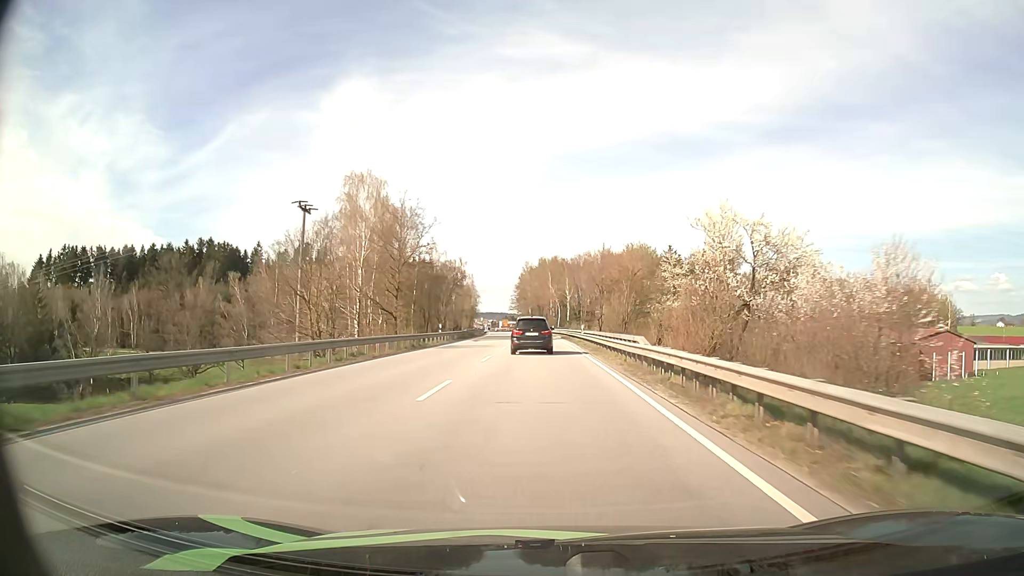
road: primary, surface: asphalt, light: Day
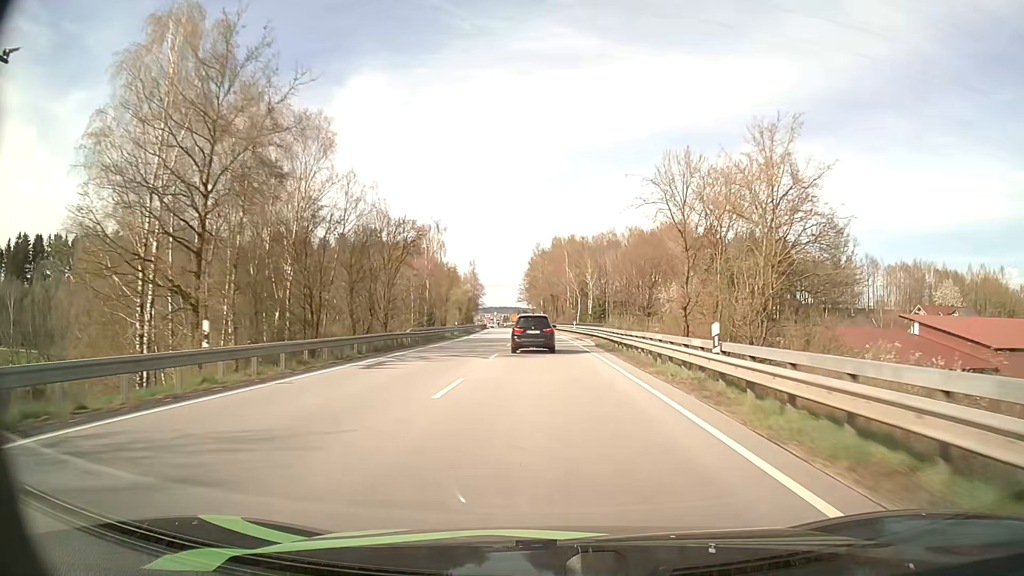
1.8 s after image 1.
(-0.3, +36.2) m; -1°
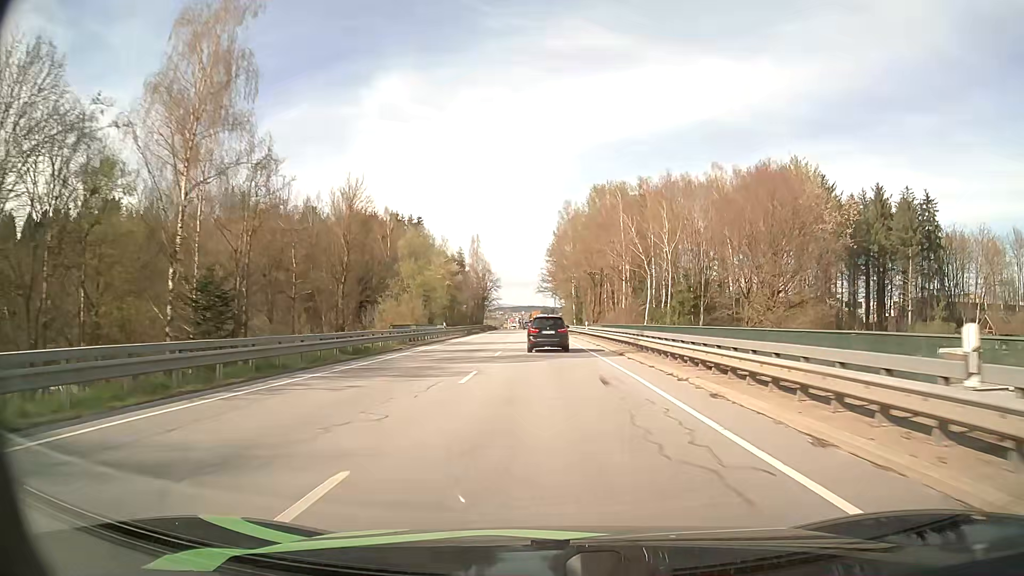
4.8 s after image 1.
(-0.9, +57.8) m; -2°
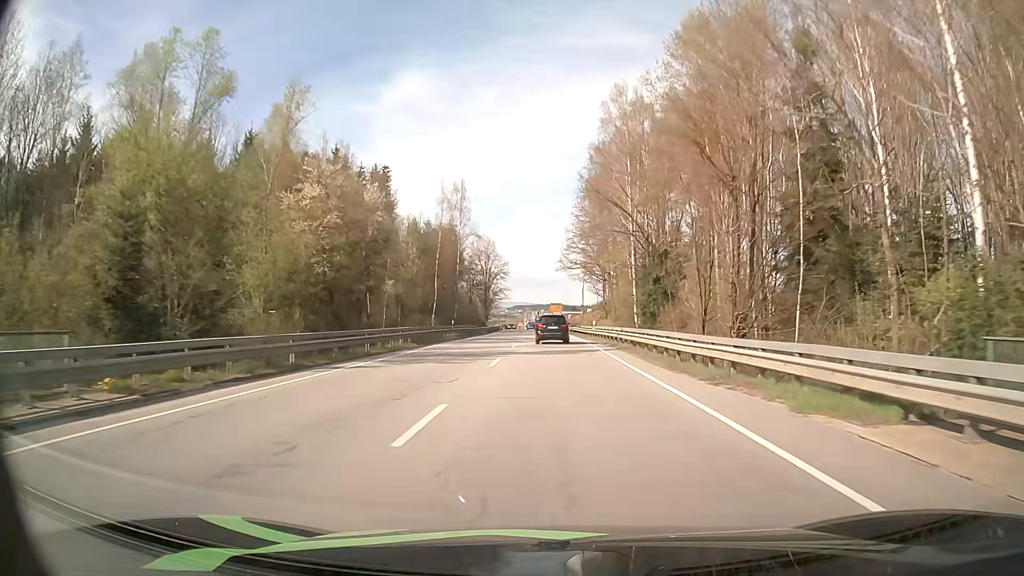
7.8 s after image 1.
(-1.1, +56.0) m; -2°
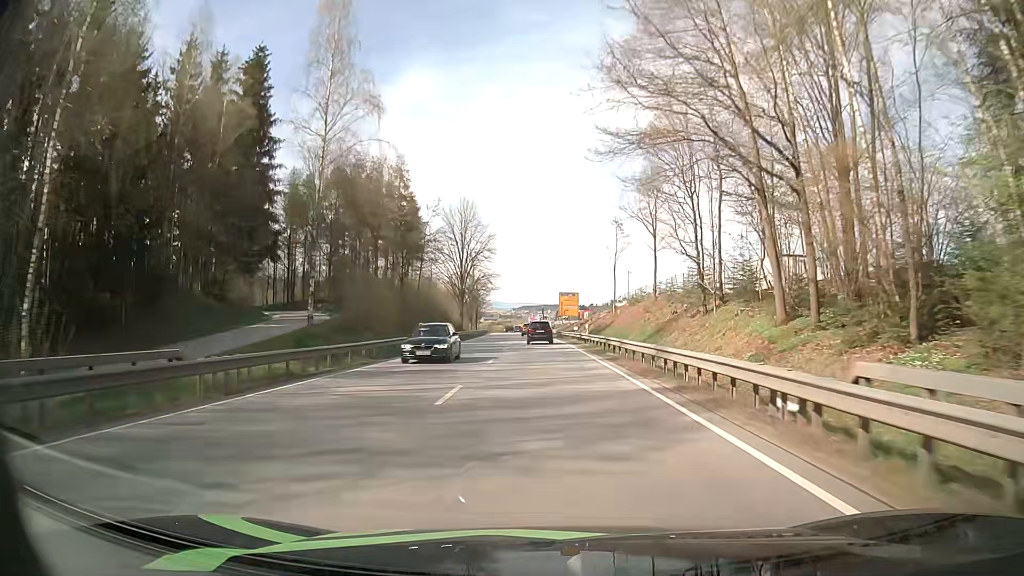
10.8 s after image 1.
(0.0, +56.5) m; 0°
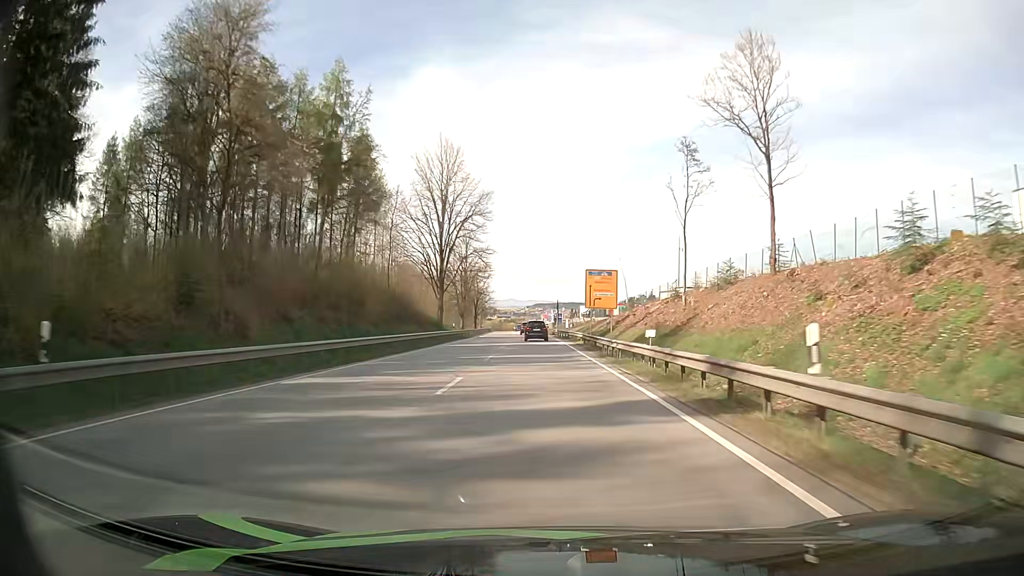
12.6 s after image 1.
(-0.4, +35.3) m; -1°
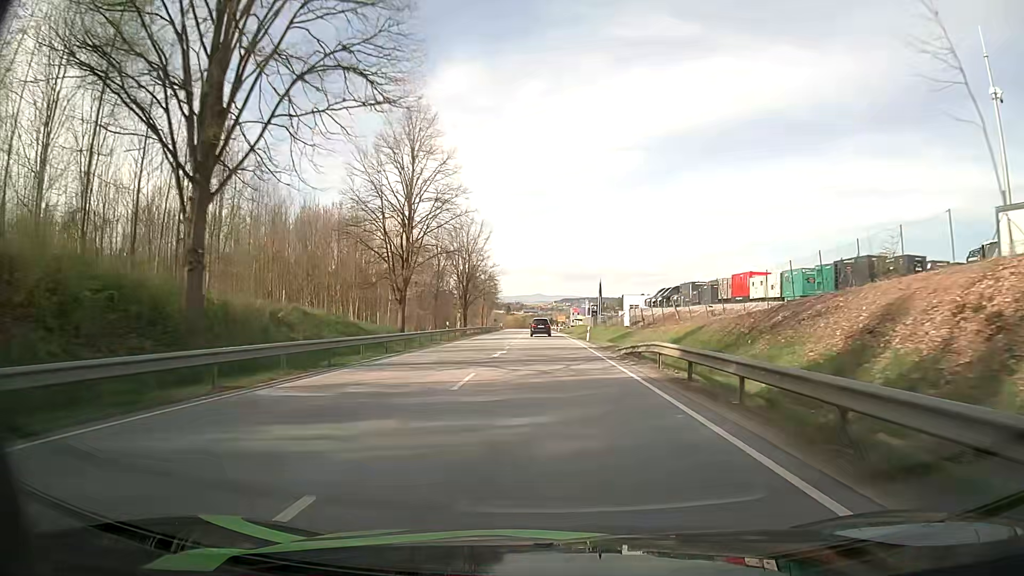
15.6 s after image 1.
(-1.2, +61.0) m; -2°
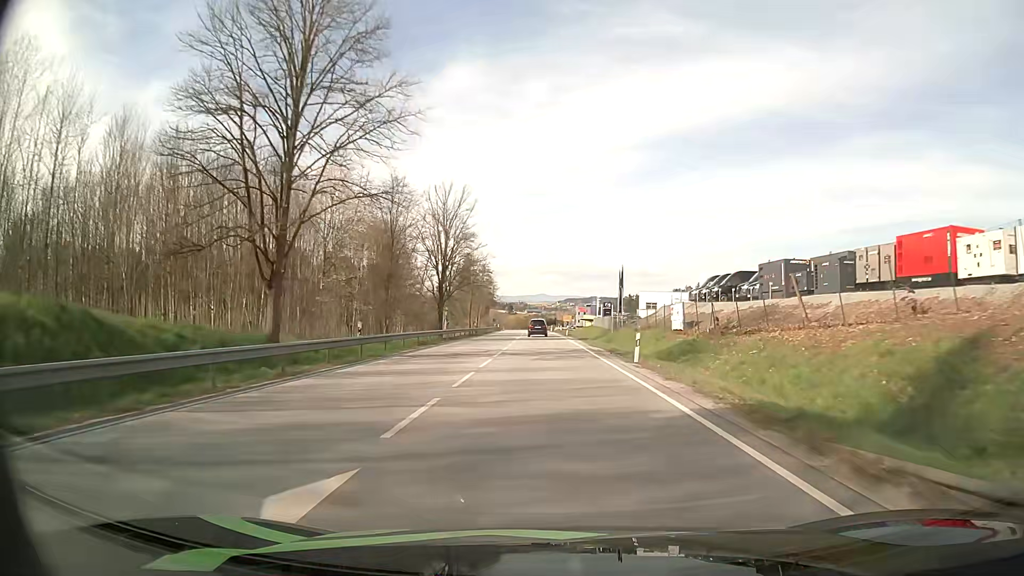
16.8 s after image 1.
(0.0, +24.0) m; 0°
(0, +10) (0, +20) (0, +30) (0, +40) (0, +50) (-1, +60) (-1, +70) (-1, +80) (-1, +90) (-2, +100) m
